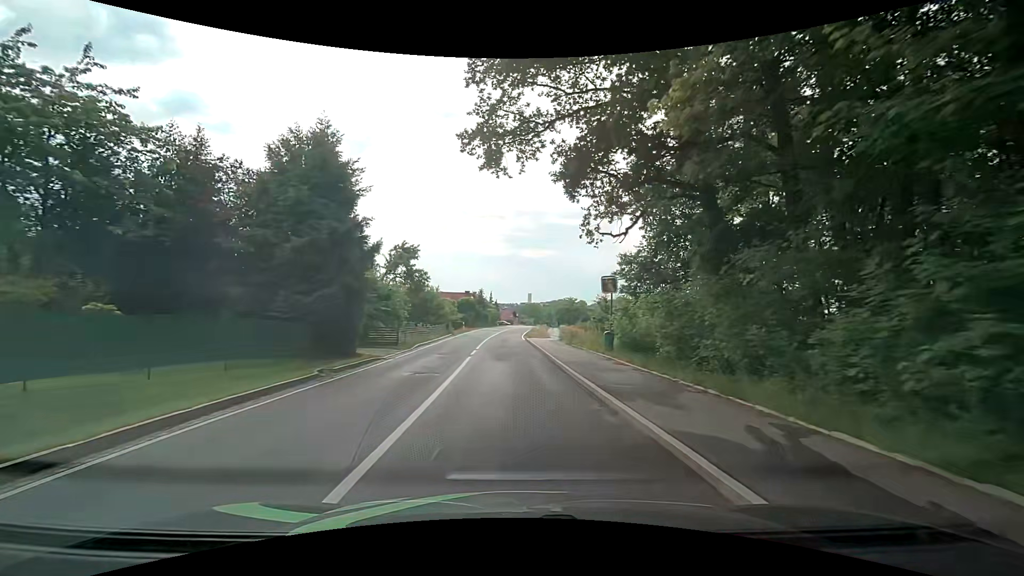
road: tertiary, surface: asphalt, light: Day
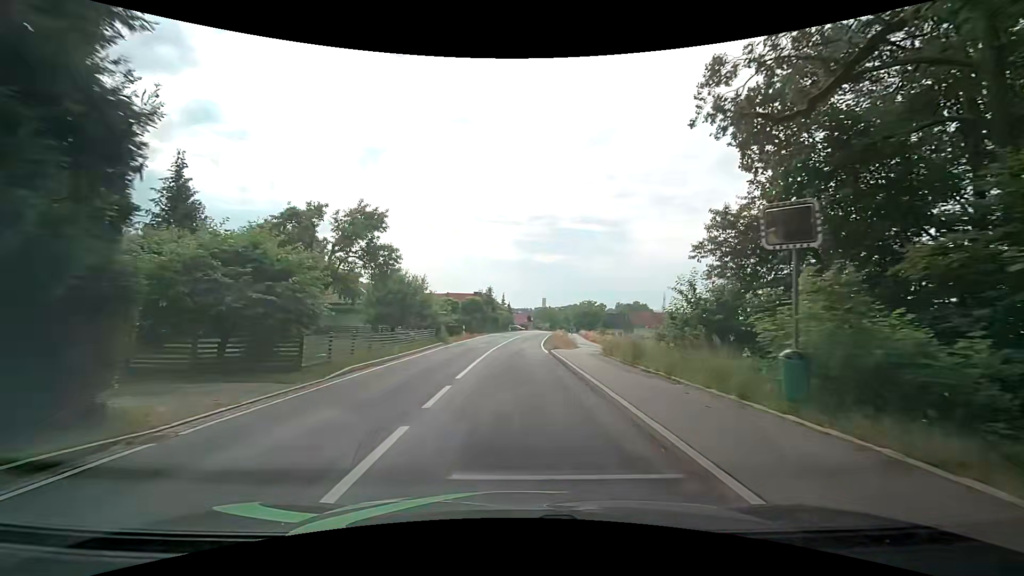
(-0.3, +13.7) m; -2°
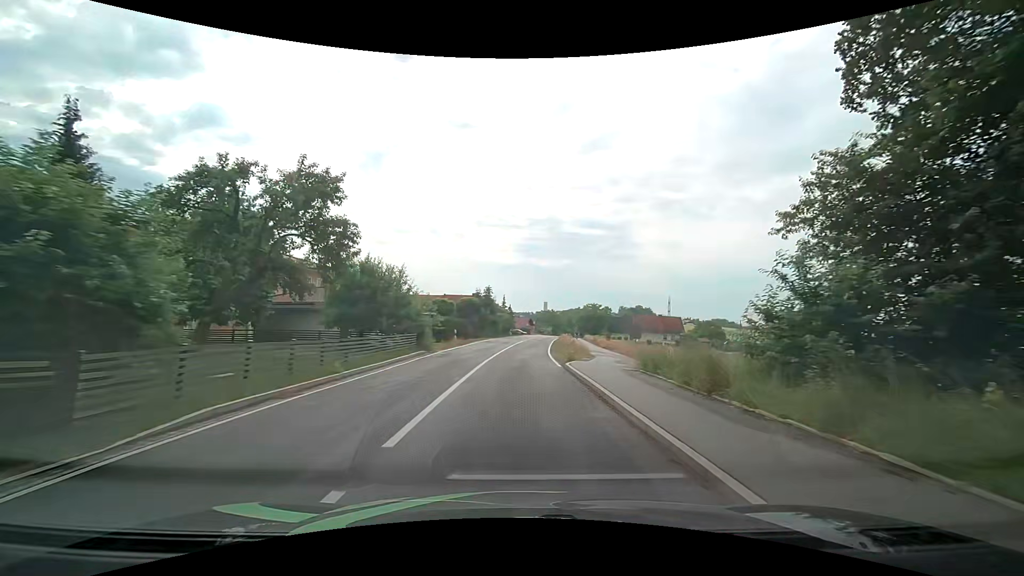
(0.0, +7.0) m; 0°
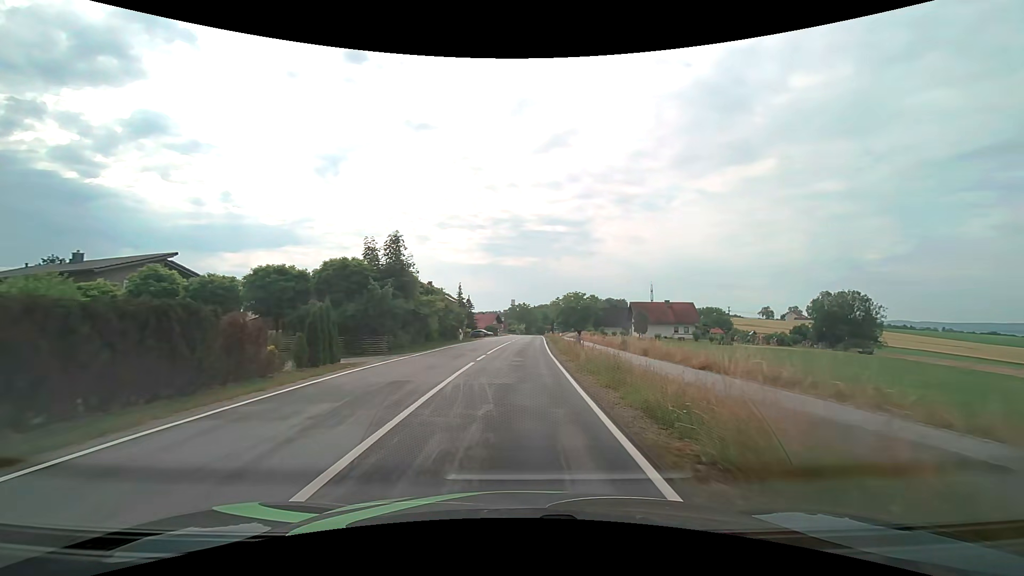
(+0.9, +35.3) m; +4°
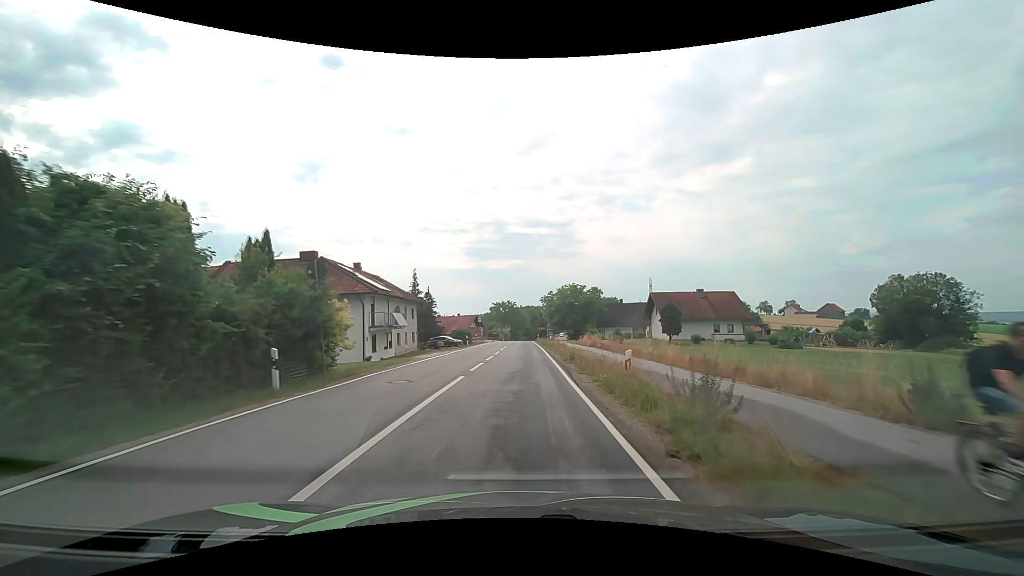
(+0.6, +28.3) m; +2°
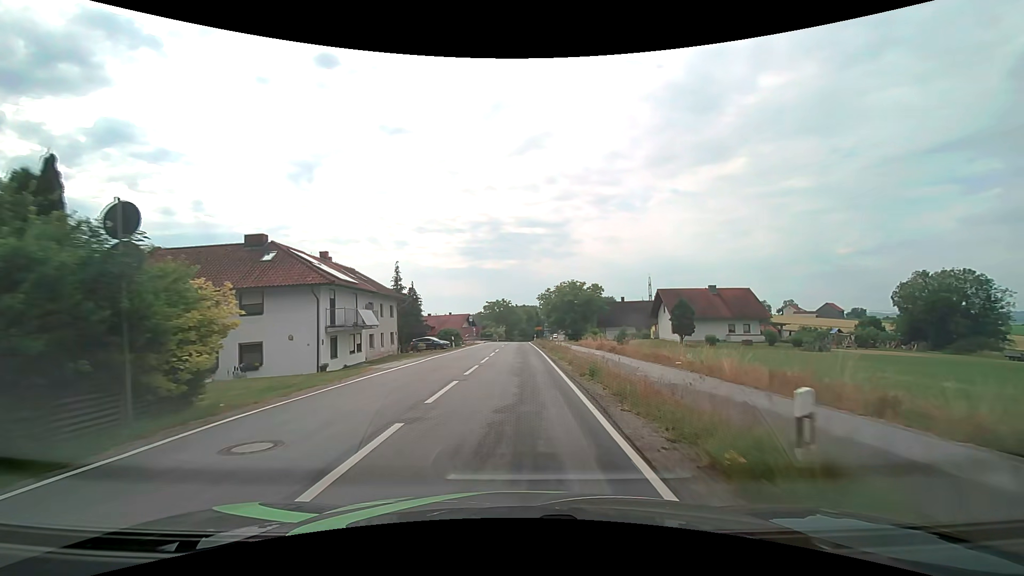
(0.0, +7.1) m; 0°
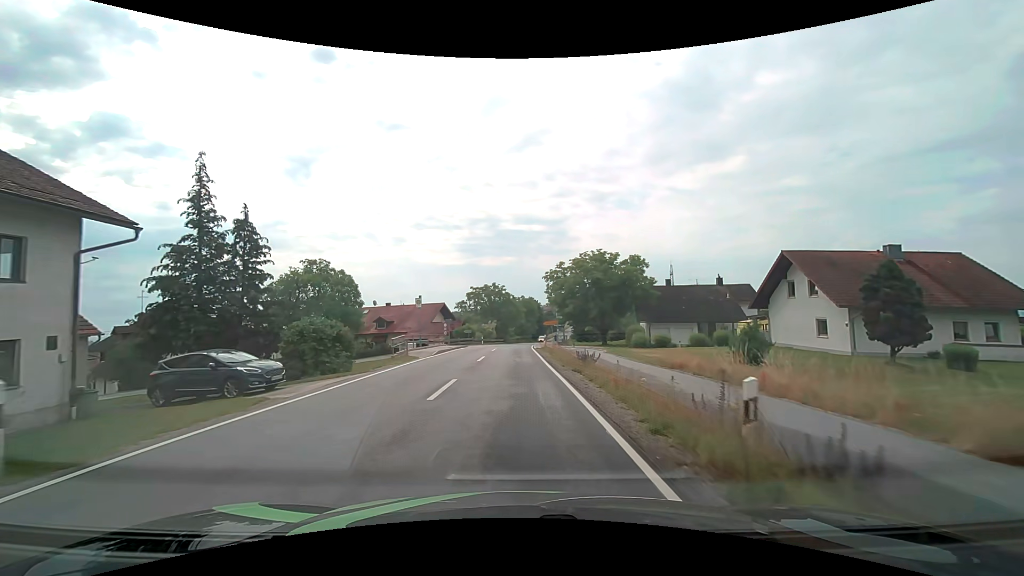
(+0.2, +35.6) m; 0°
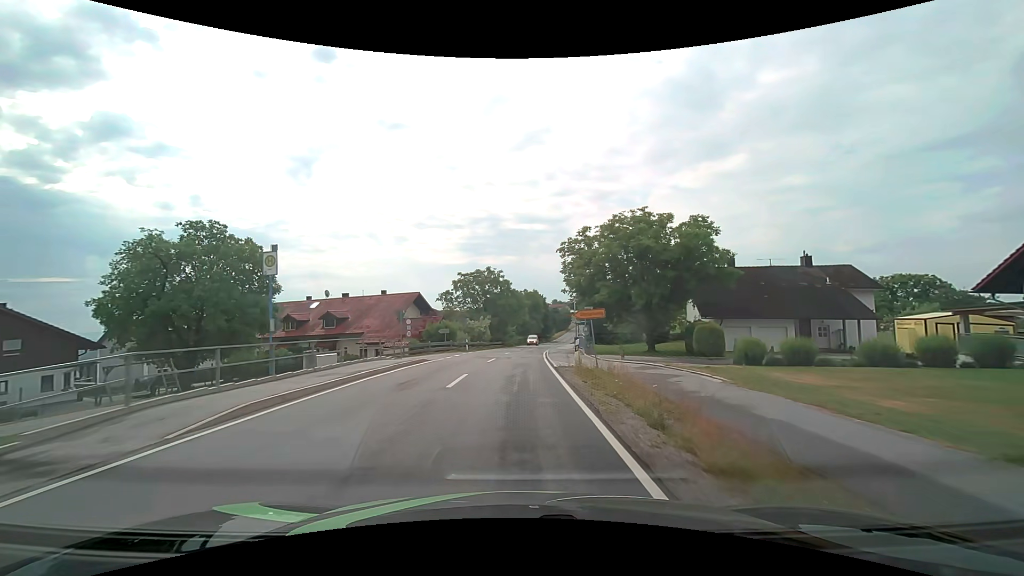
(0.0, +21.7) m; 0°
